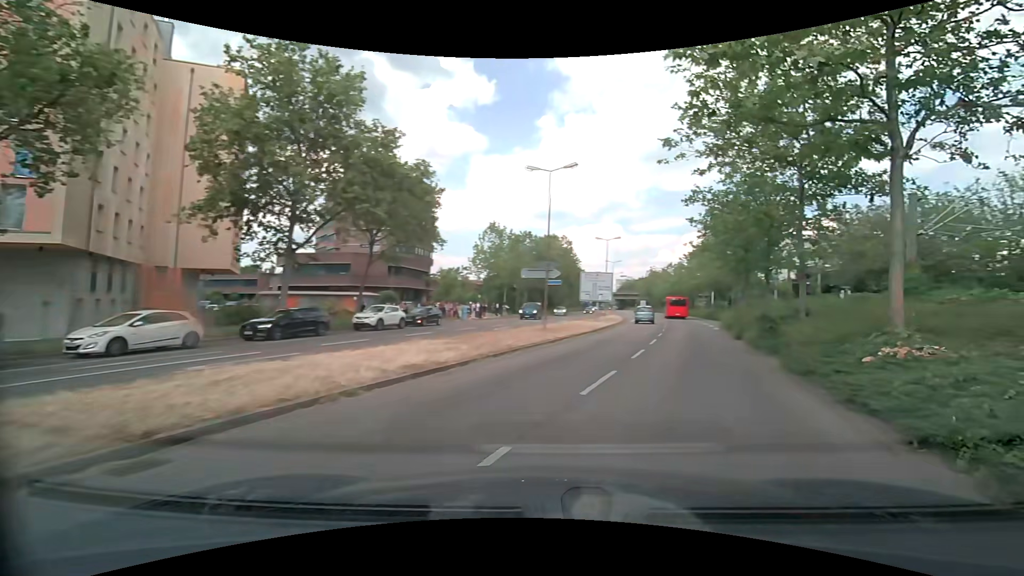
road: secondary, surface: asphalt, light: Day
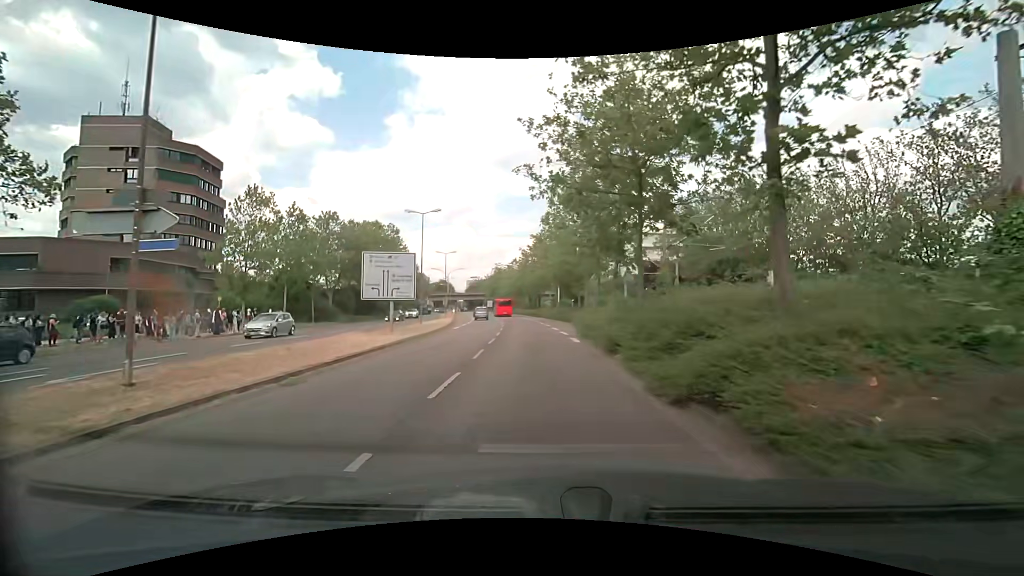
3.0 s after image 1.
(+4.7, +17.5) m; +17°
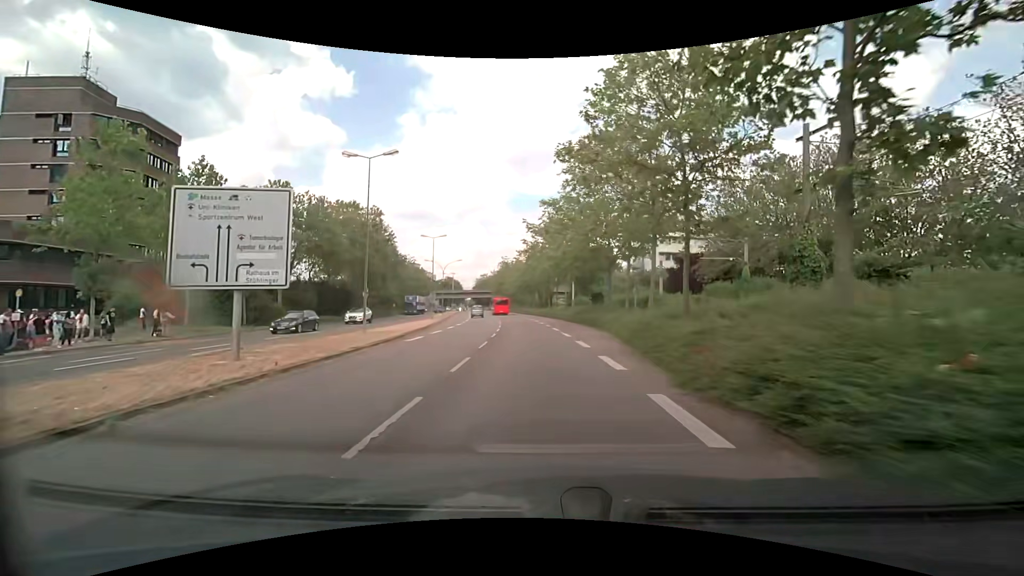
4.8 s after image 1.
(-0.4, +15.2) m; -2°
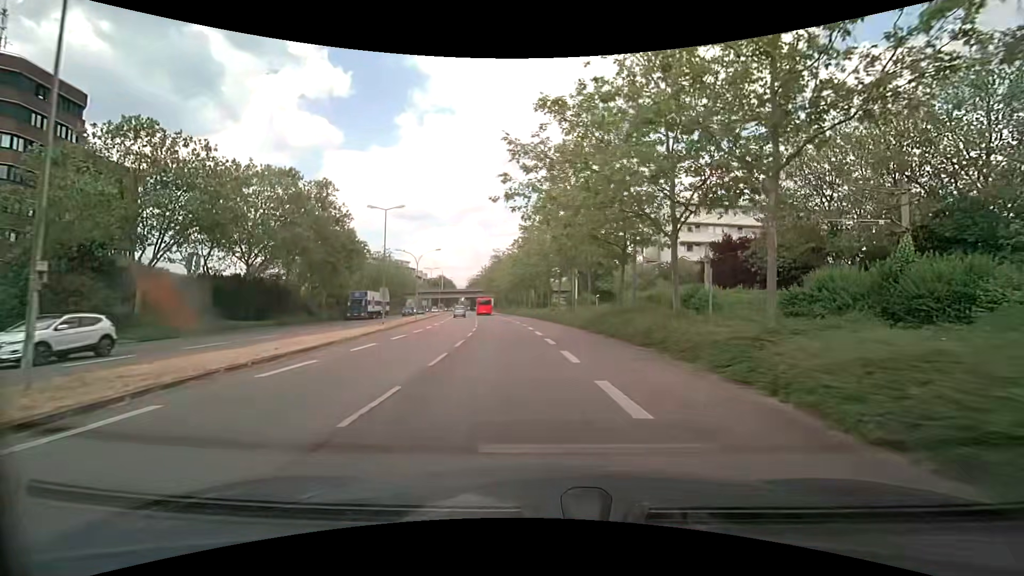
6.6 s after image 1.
(-0.1, +16.8) m; 0°
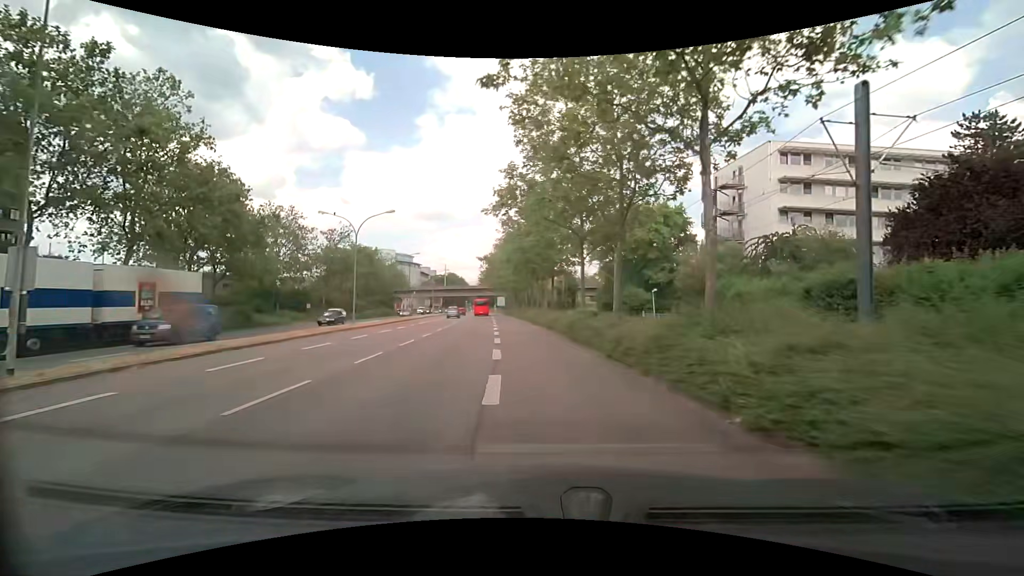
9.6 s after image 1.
(-0.1, +29.1) m; -2°
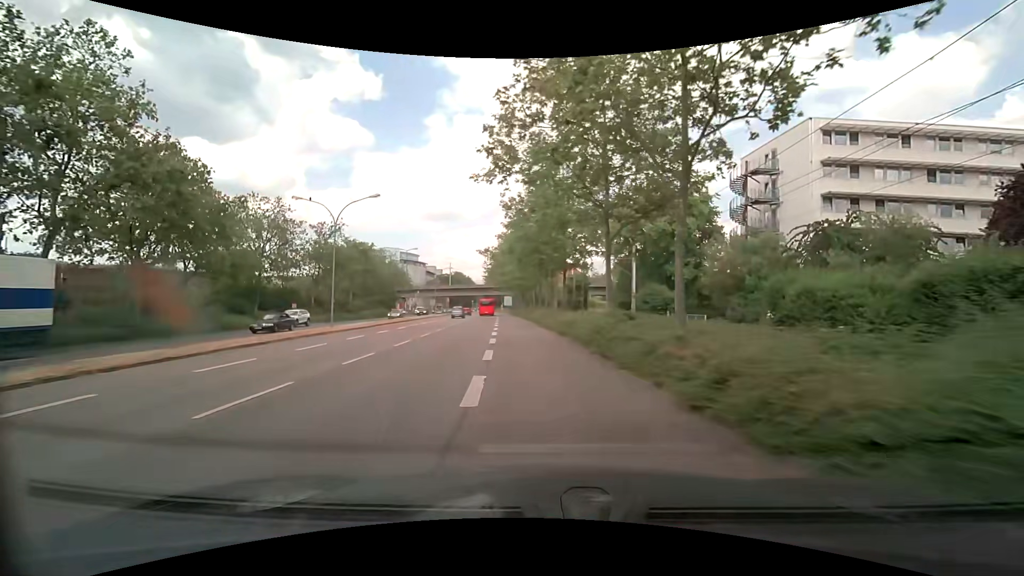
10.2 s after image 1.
(0.0, +6.2) m; -1°
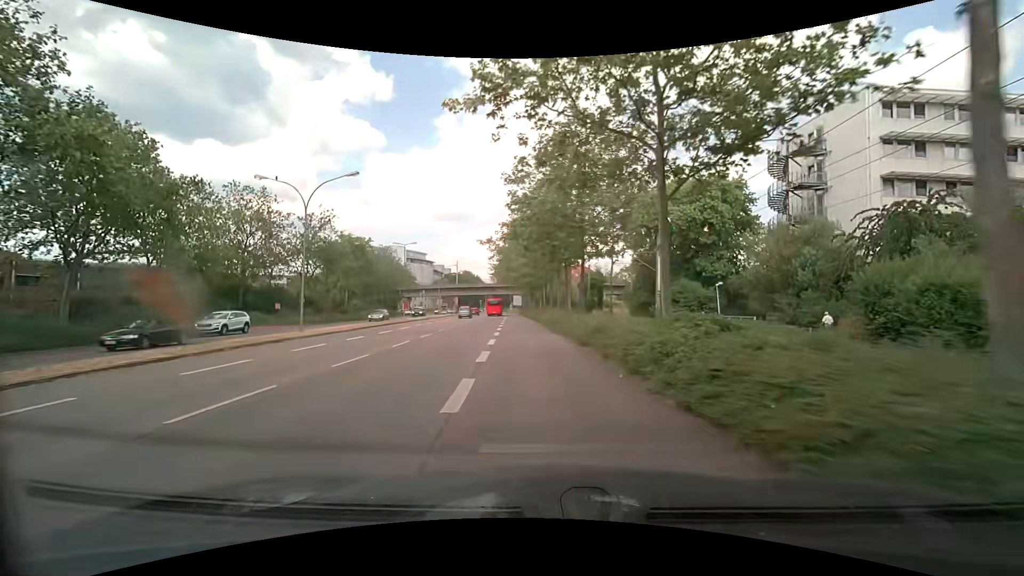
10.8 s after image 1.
(-0.1, +6.4) m; -2°
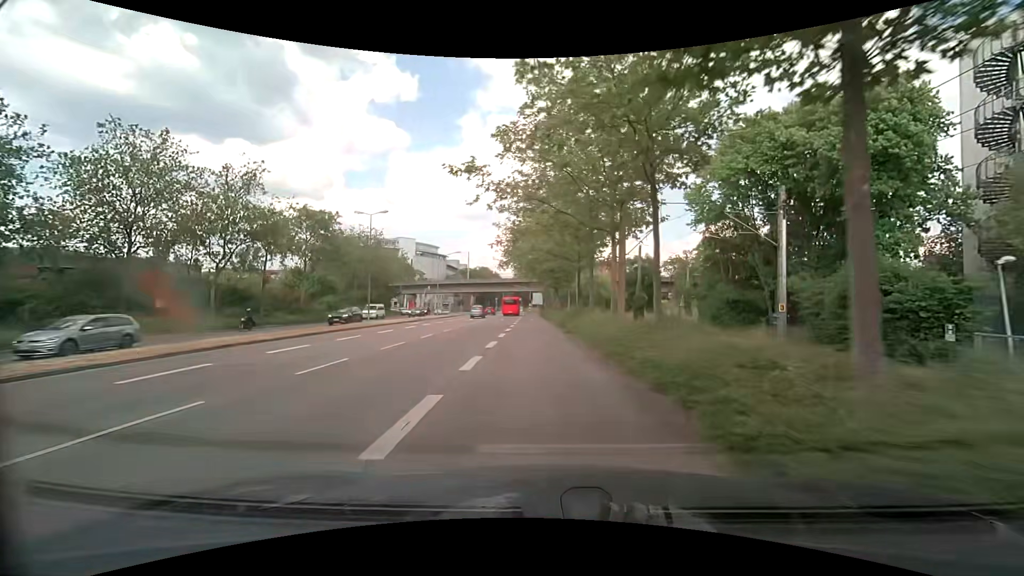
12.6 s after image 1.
(-0.2, +19.9) m; -2°
(0, +10) (0, +20) (-1, +30) (-1, +40) (-2, +50) (-2, +60) (-2, +70) (-3, +80) (-2, +90) (0, +100) m
